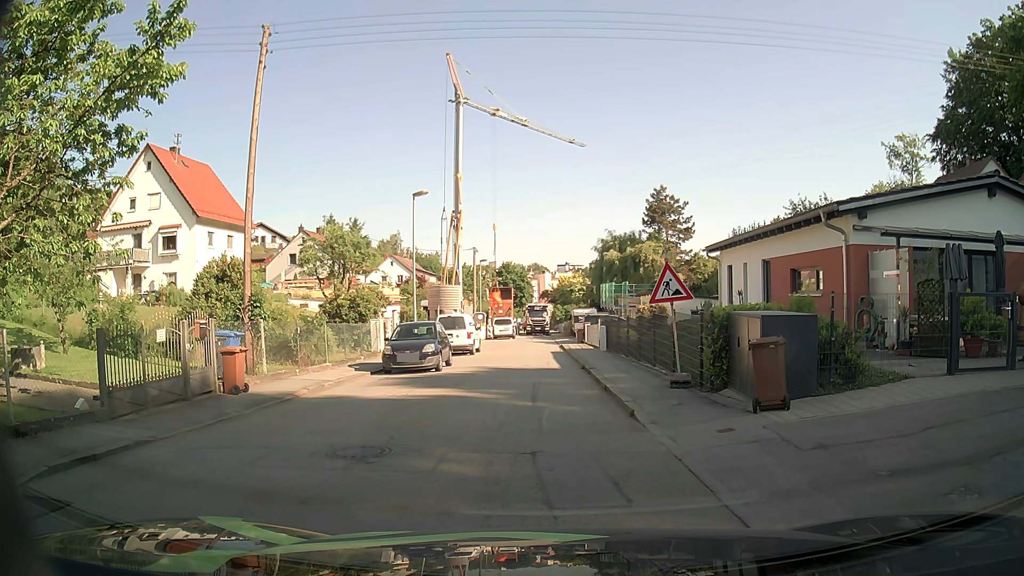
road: residential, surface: asphalt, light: Day
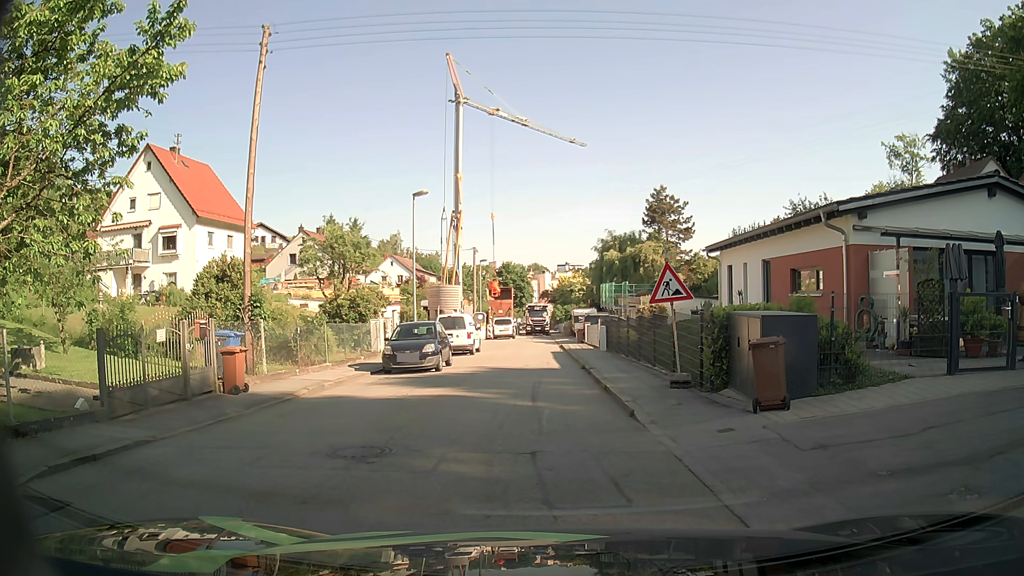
(0.0, 0.0) m; 0°
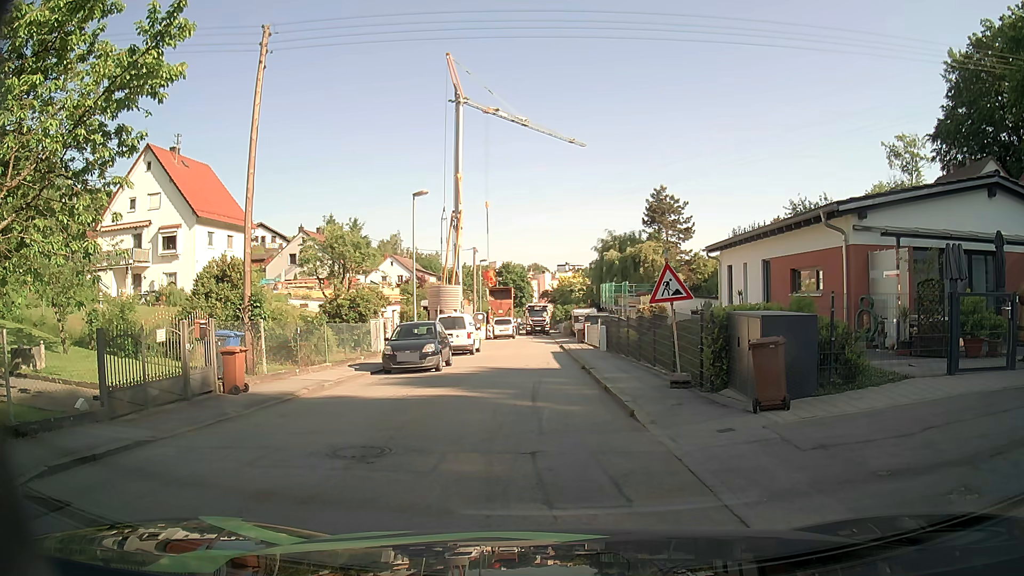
(0.0, 0.0) m; 0°
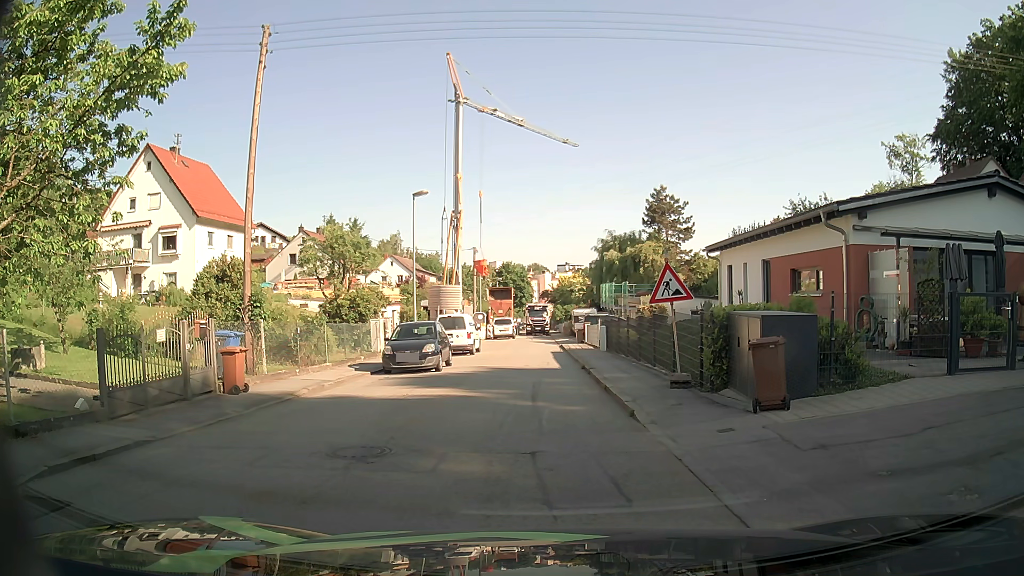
(0.0, 0.0) m; 0°
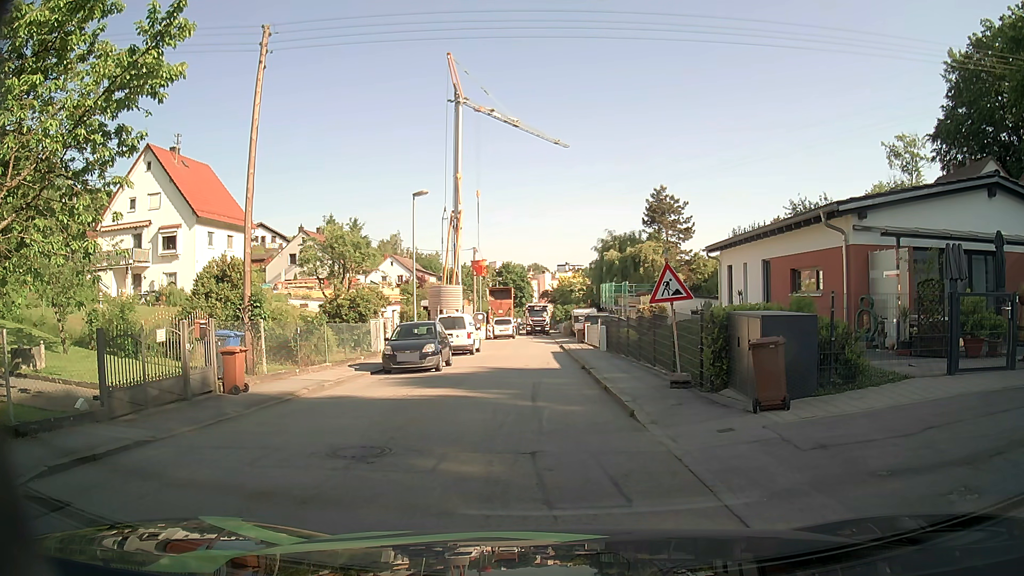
(0.0, 0.0) m; 0°
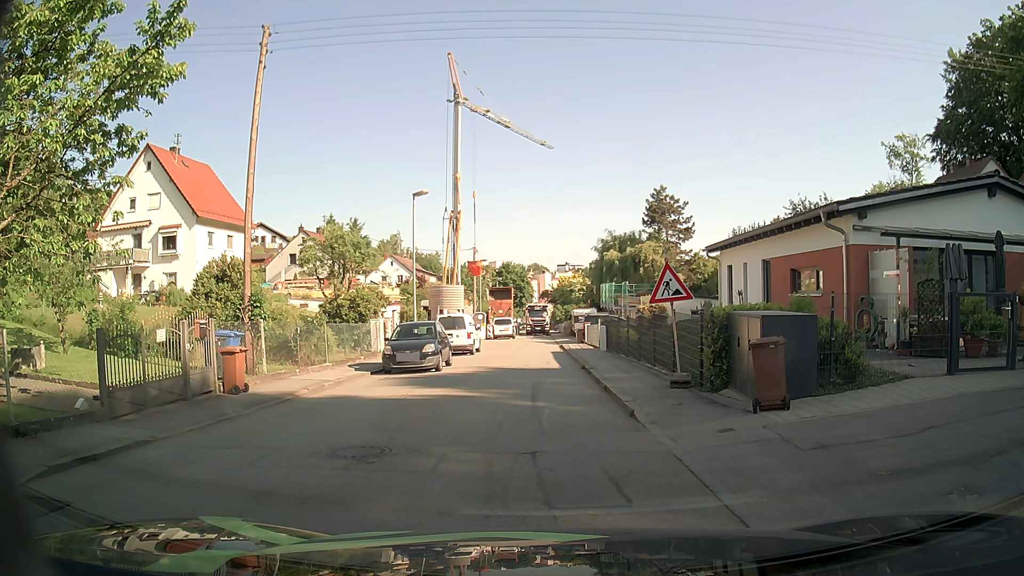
(0.0, 0.0) m; 0°
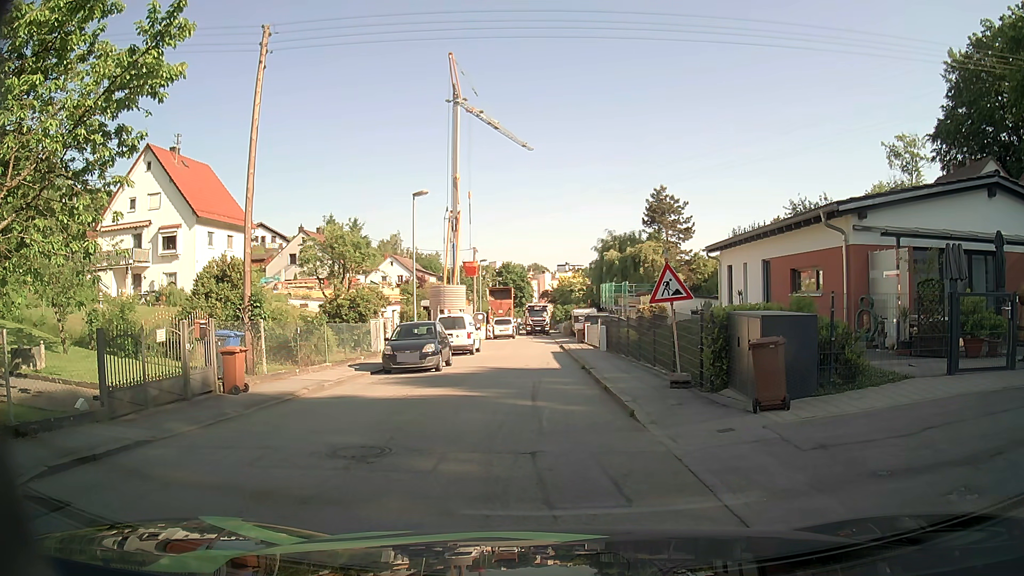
(0.0, 0.0) m; 0°
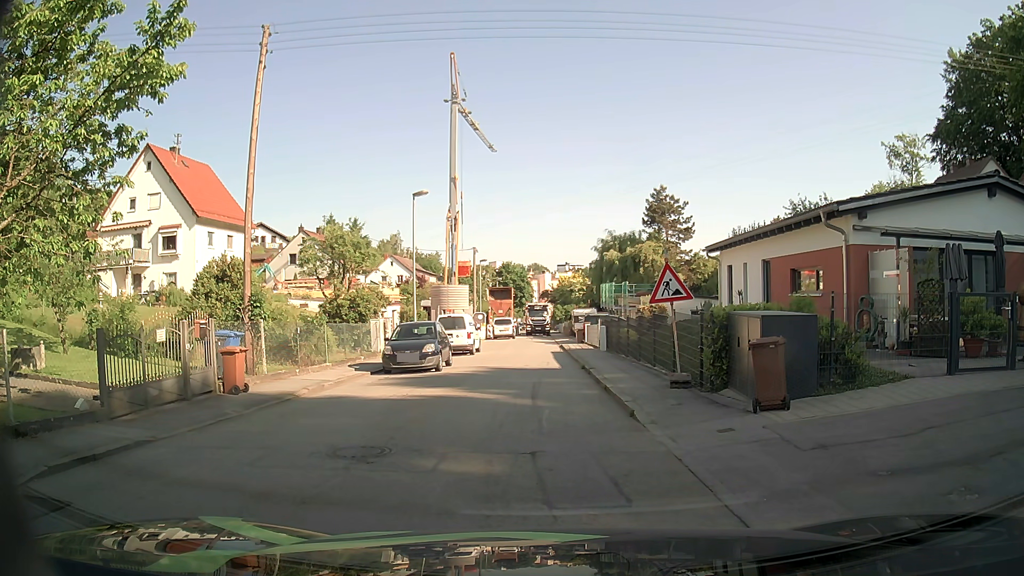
(0.0, 0.0) m; 0°
